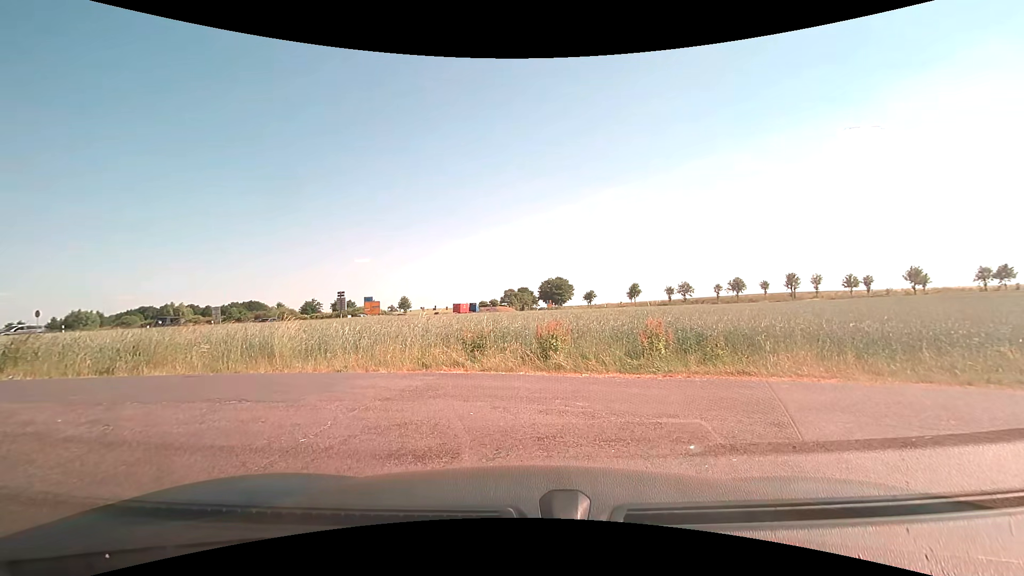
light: Day
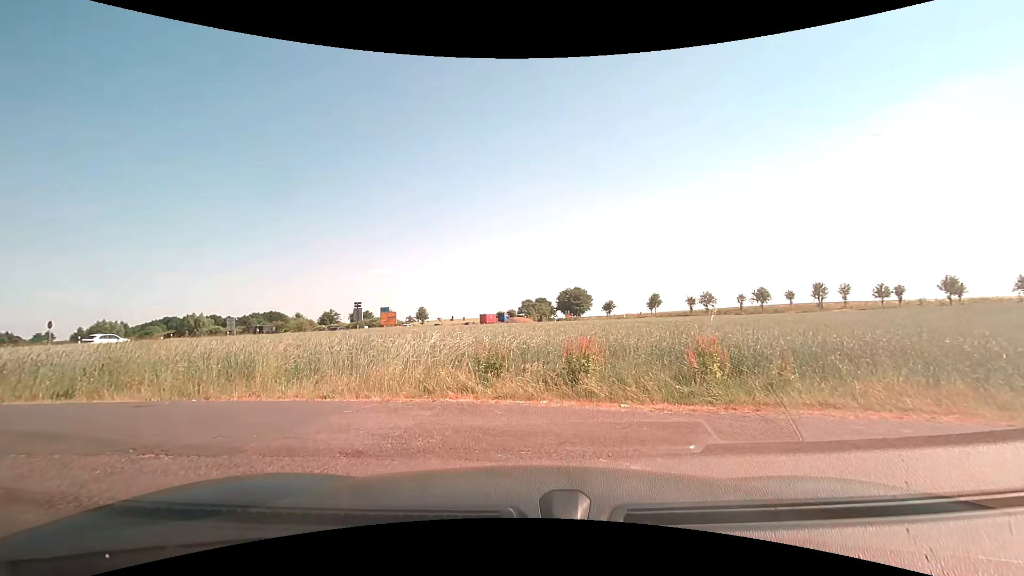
(0.0, +1.8) m; -3°
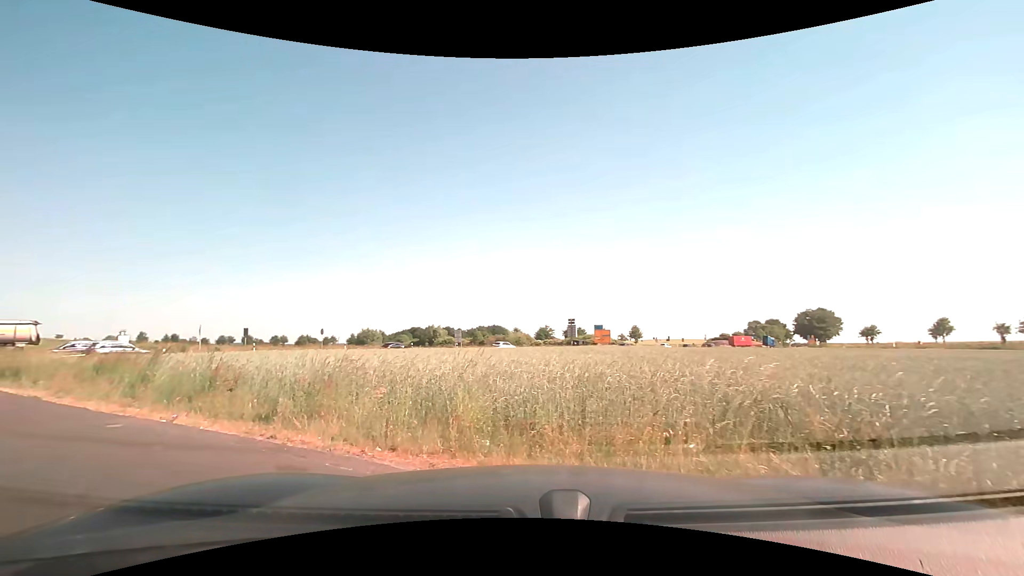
(-0.6, +3.8) m; -21°
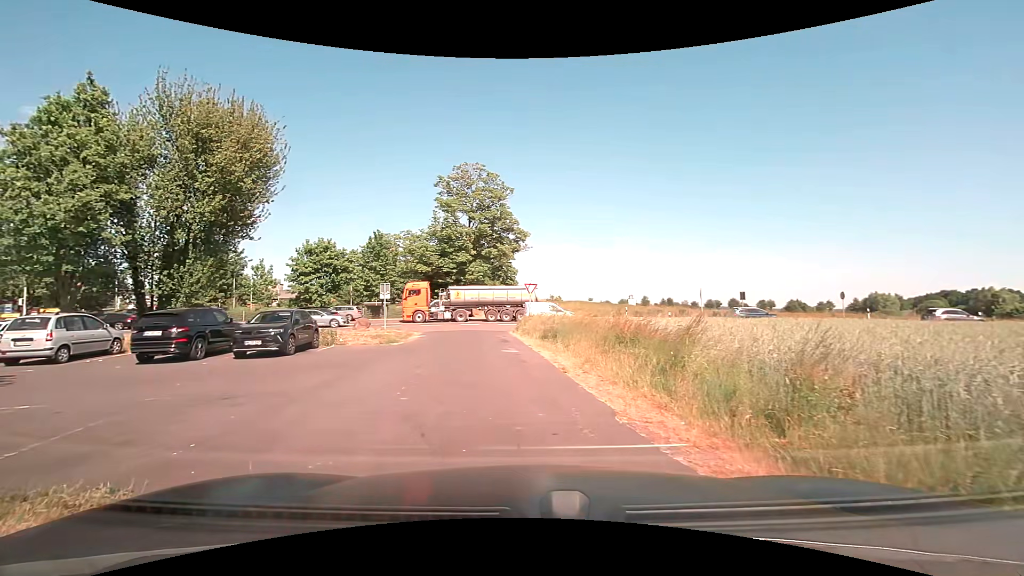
(-3.3, +6.1) m; -53°
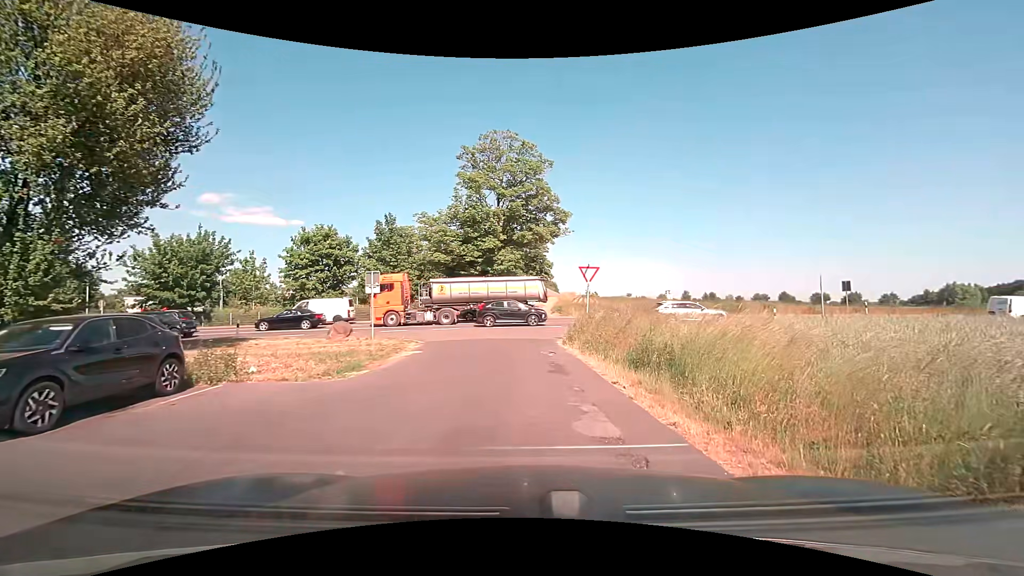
(-0.6, +10.4) m; -2°
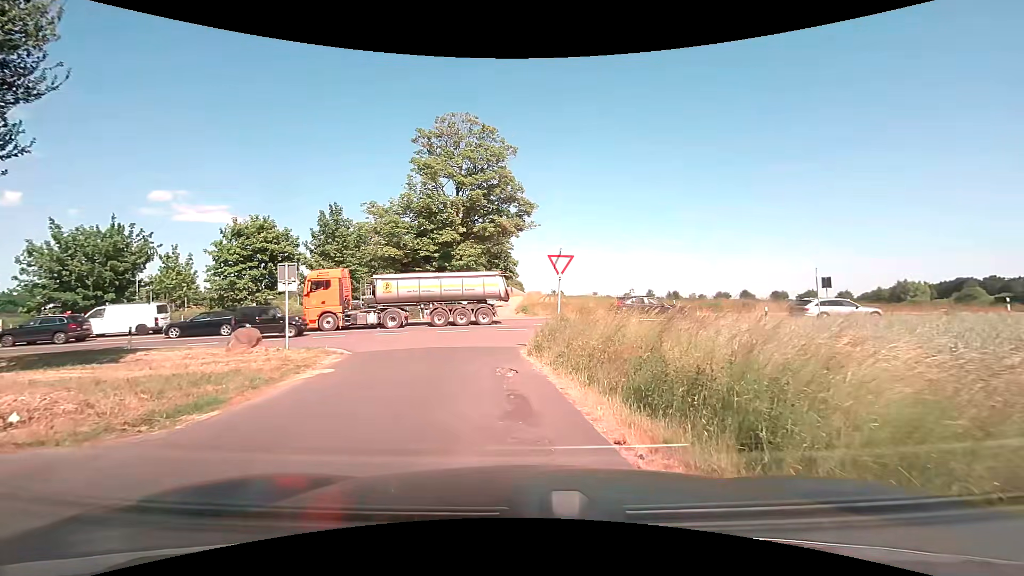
(+0.2, +4.2) m; +3°
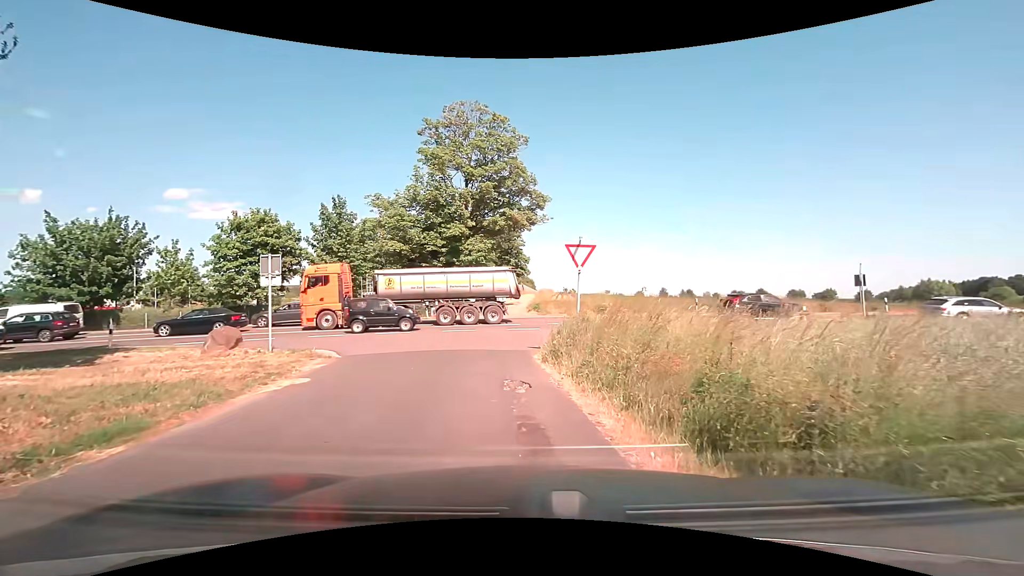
(0.0, +2.1) m; -1°
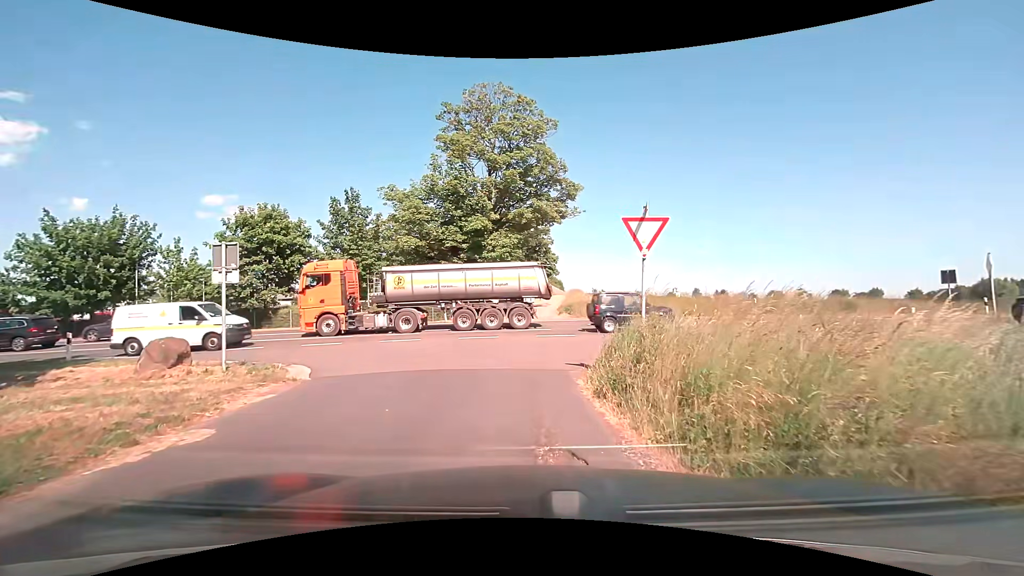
(-0.1, +4.0) m; -3°
